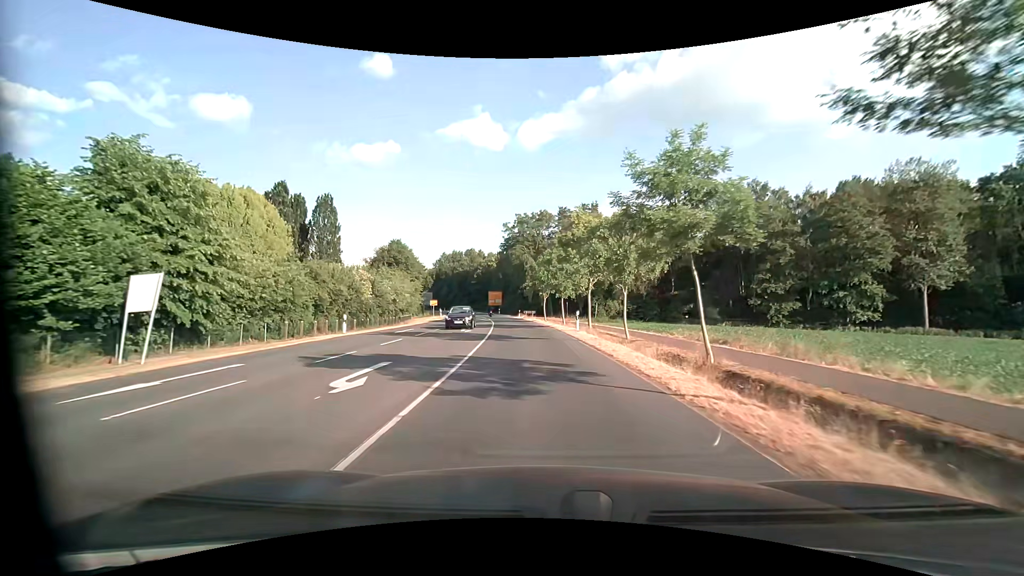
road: secondary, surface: asphalt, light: Day
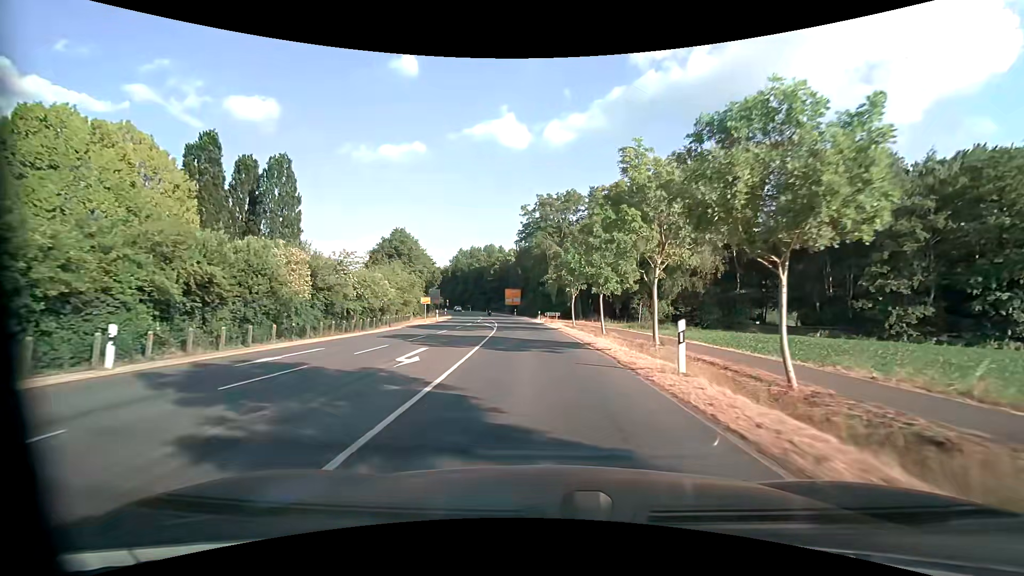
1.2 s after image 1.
(-0.4, +16.4) m; -3°
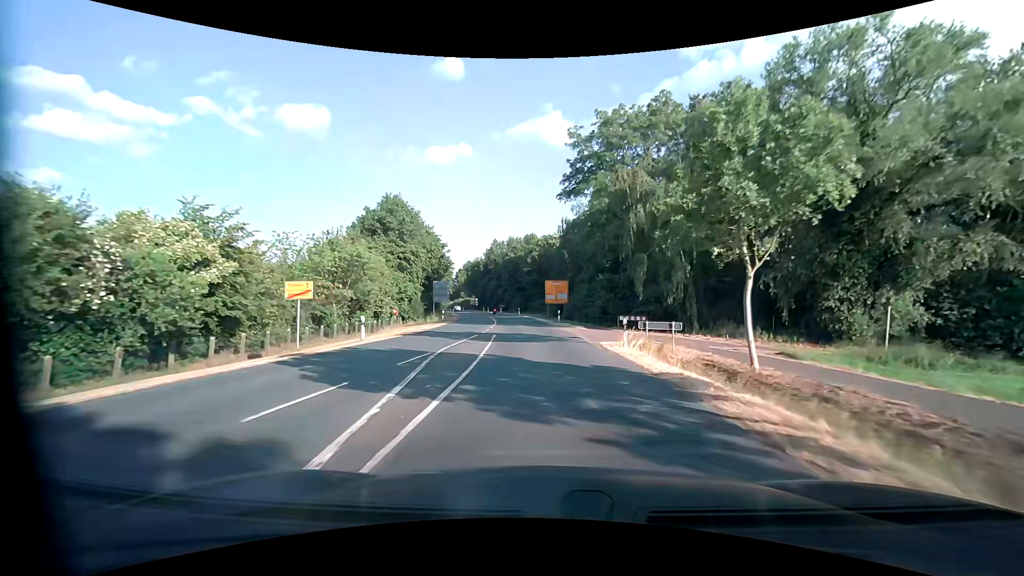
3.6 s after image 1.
(-1.4, +32.9) m; -5°
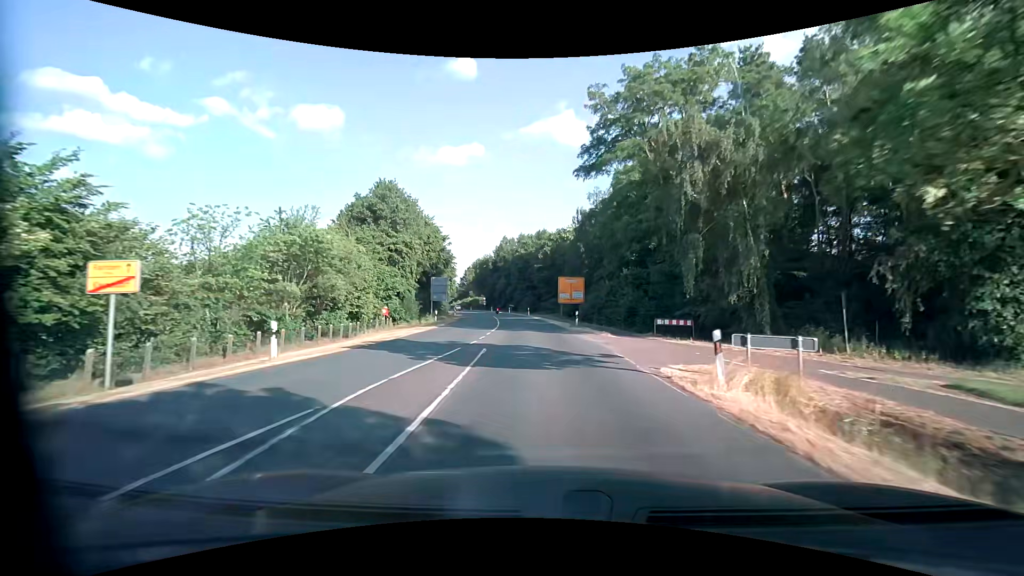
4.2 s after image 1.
(-0.1, +8.2) m; -1°
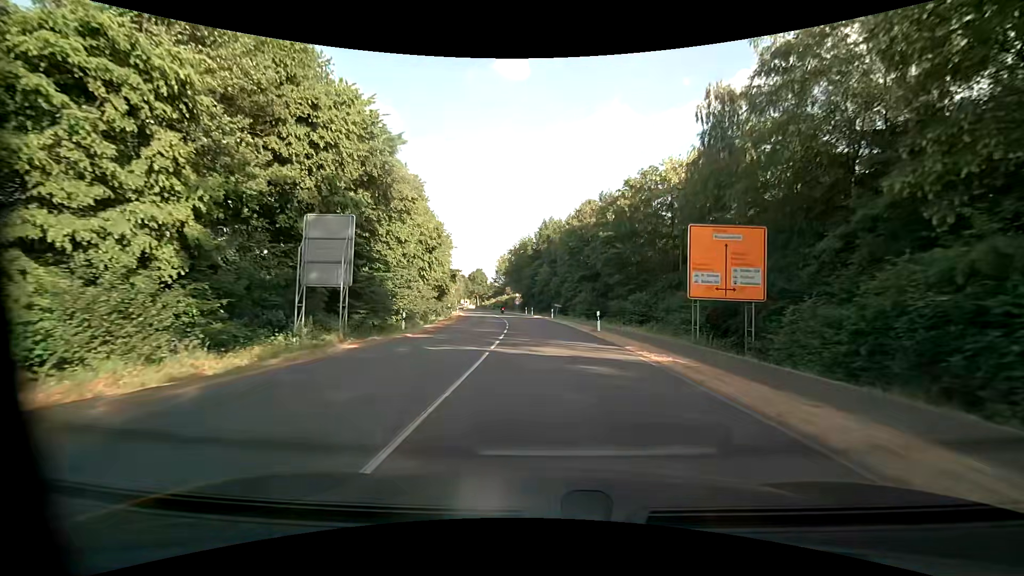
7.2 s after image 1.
(-2.2, +41.2) m; -5°
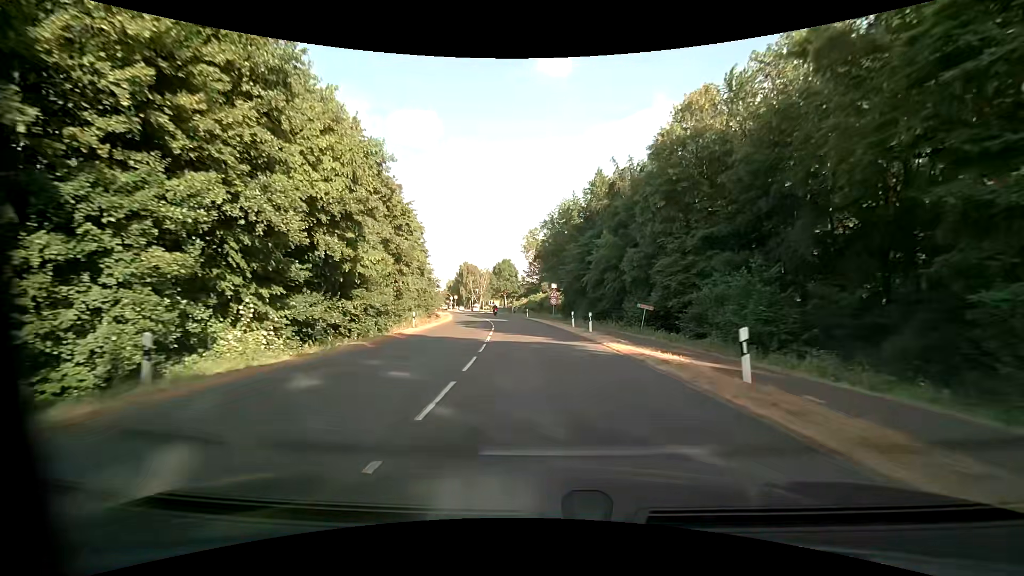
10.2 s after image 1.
(-1.7, +41.1) m; -5°
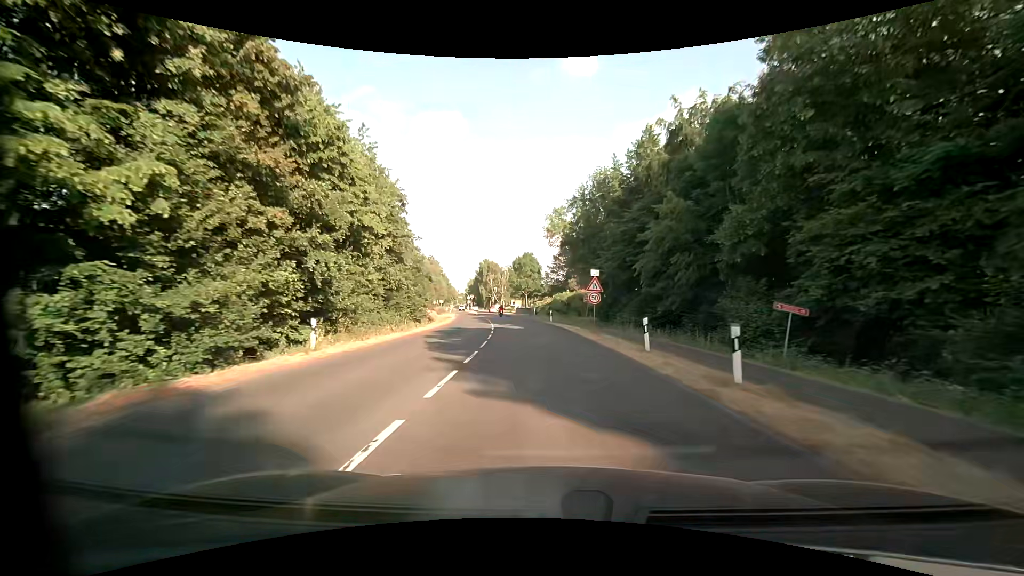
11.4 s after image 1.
(-0.4, +16.5) m; -3°
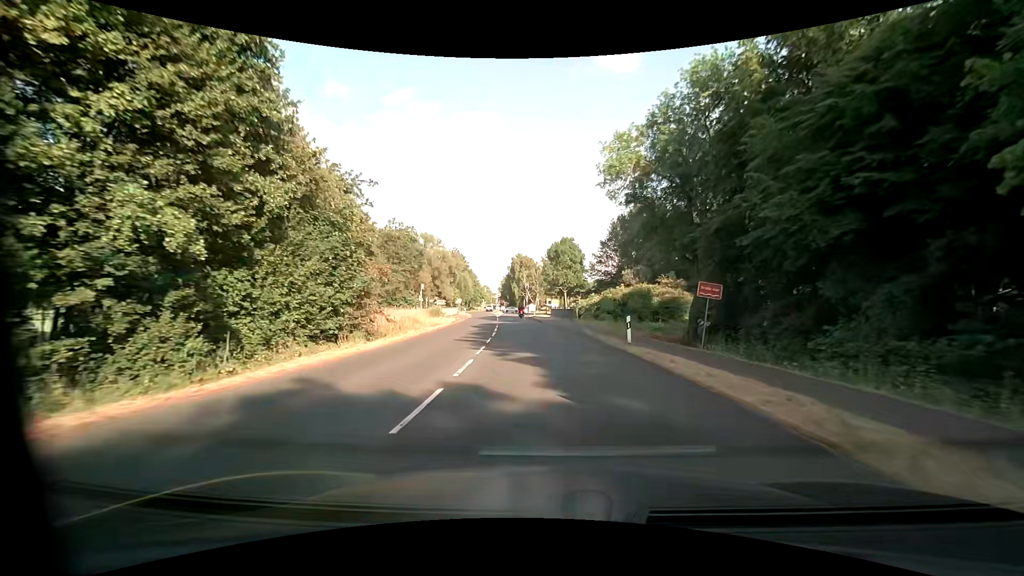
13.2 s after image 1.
(-0.8, +24.7) m; -4°
(0, +10) (0, +20) (-1, +30) (-2, +40) (-3, +50) (-3, +60) (-4, +70) (-4, +80) (-4, +90) (-4, +100) m
